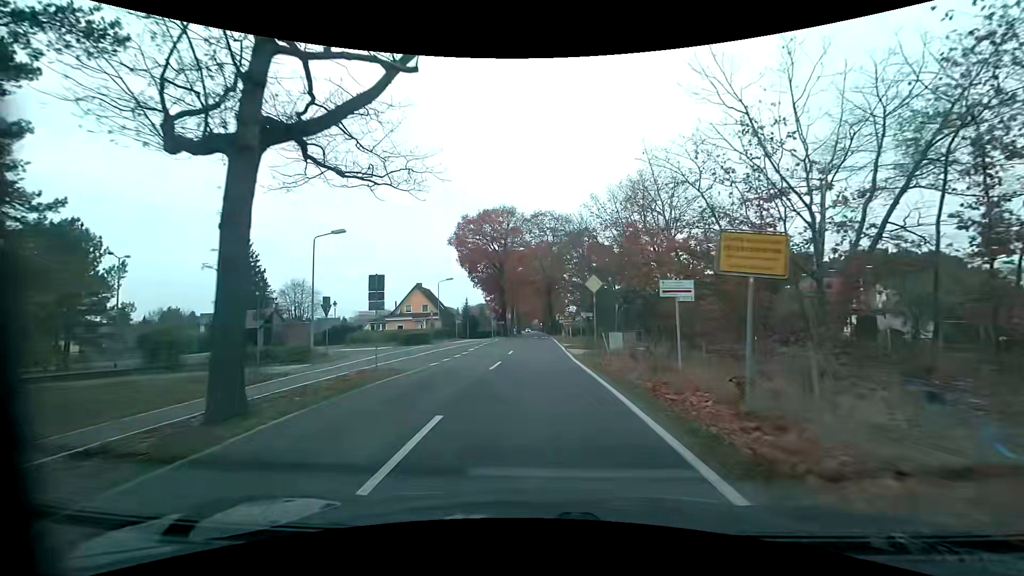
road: tertiary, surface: asphalt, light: Day
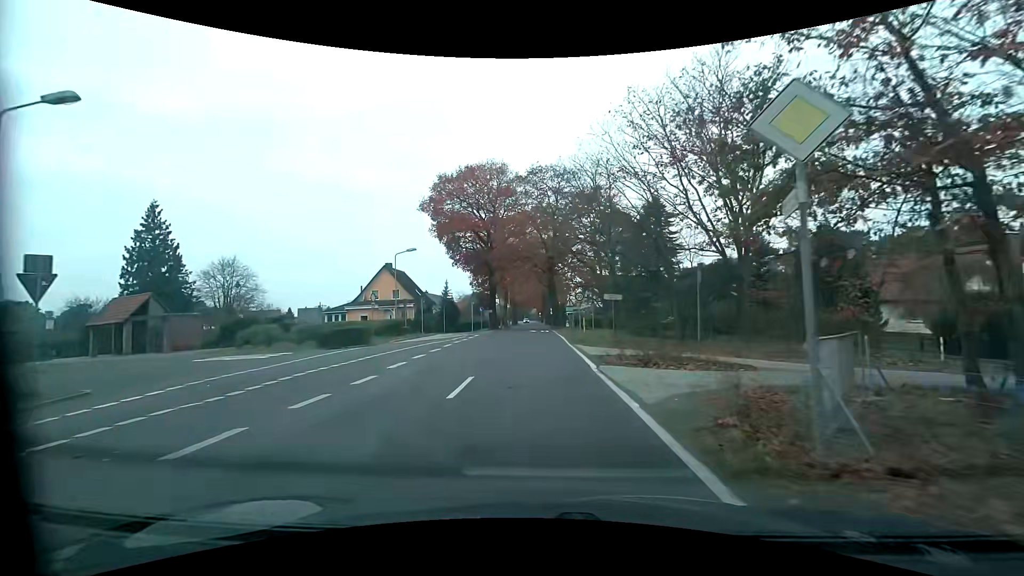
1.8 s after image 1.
(+0.1, +16.6) m; +1°
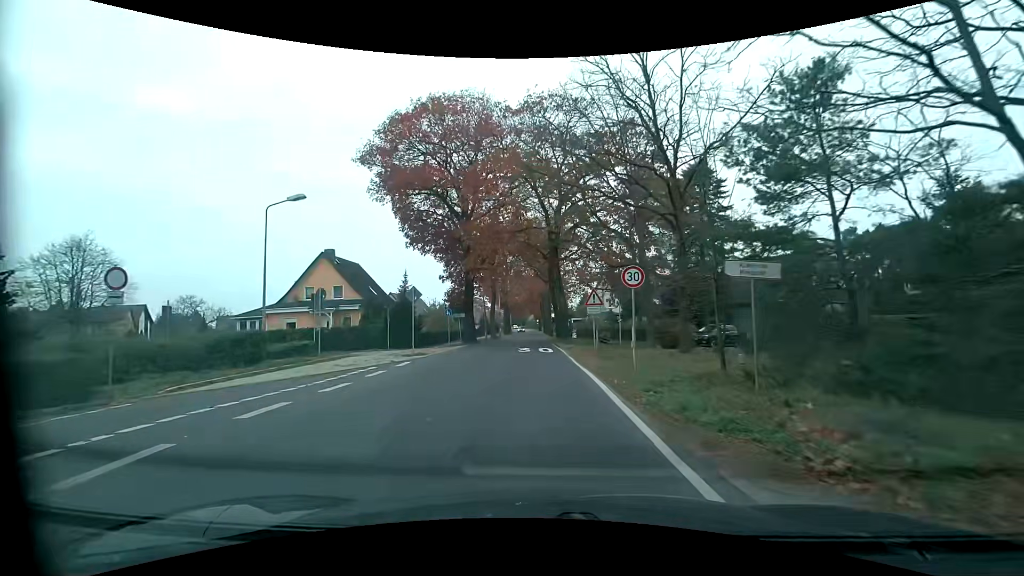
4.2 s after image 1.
(-0.2, +19.0) m; 0°
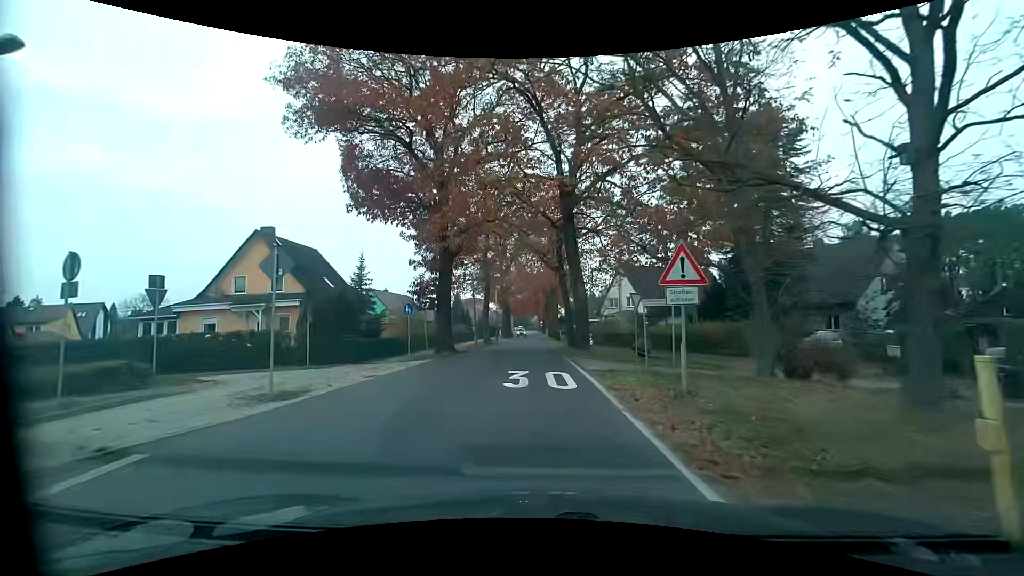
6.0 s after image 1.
(-0.2, +12.4) m; -1°
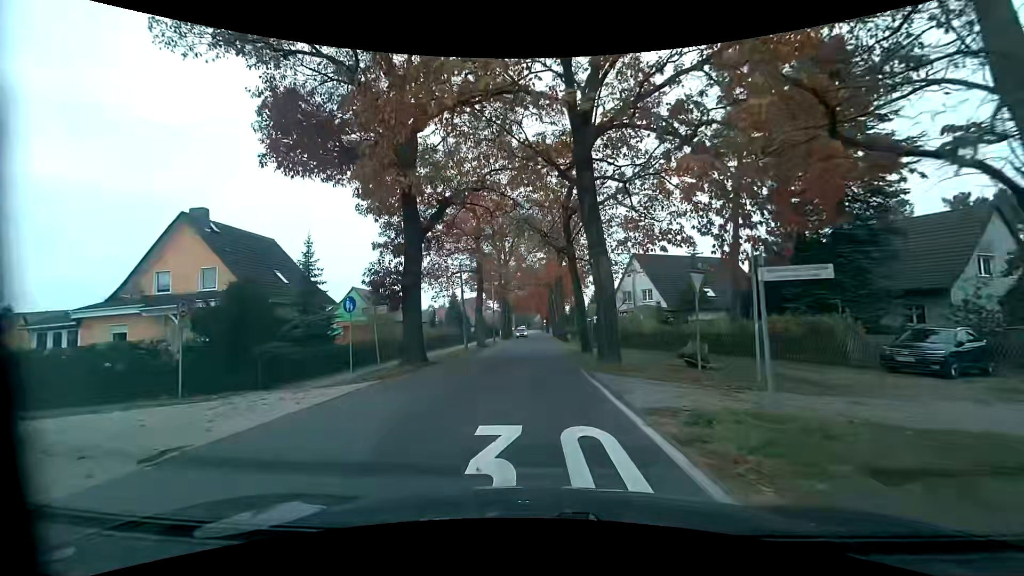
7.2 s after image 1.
(+0.1, +8.1) m; 0°
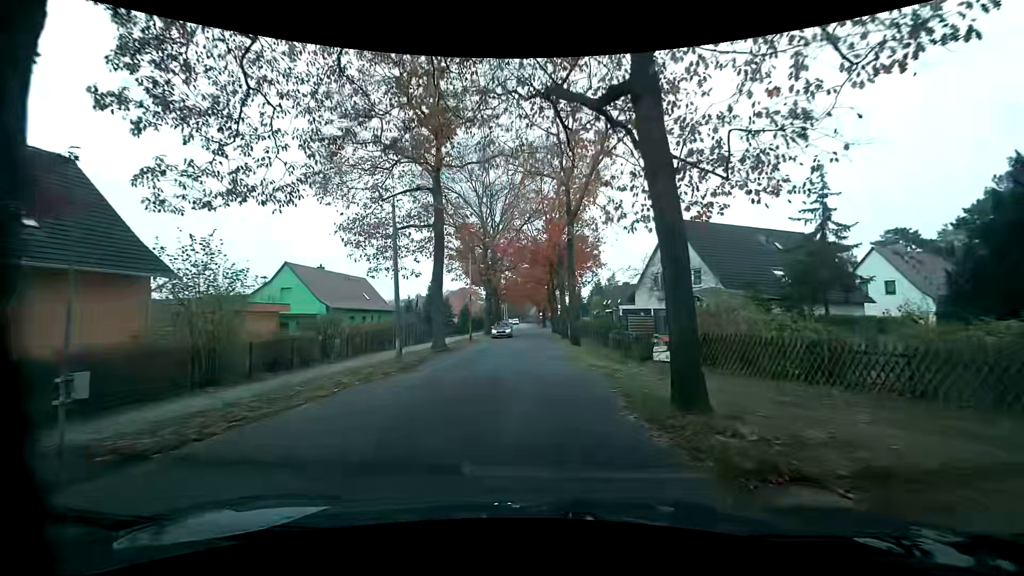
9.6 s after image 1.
(-0.1, +17.1) m; 0°
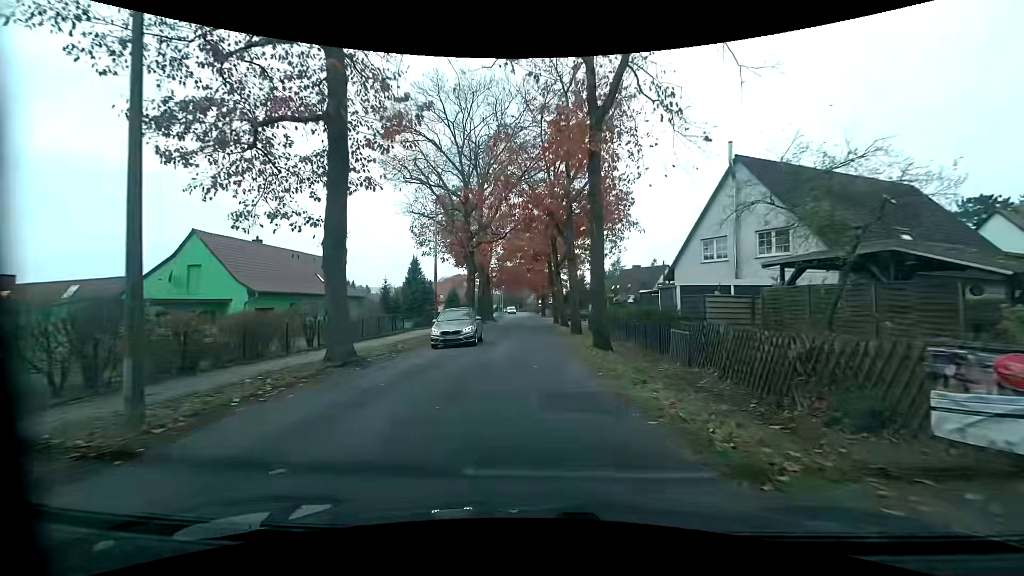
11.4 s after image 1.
(+0.2, +13.2) m; +1°
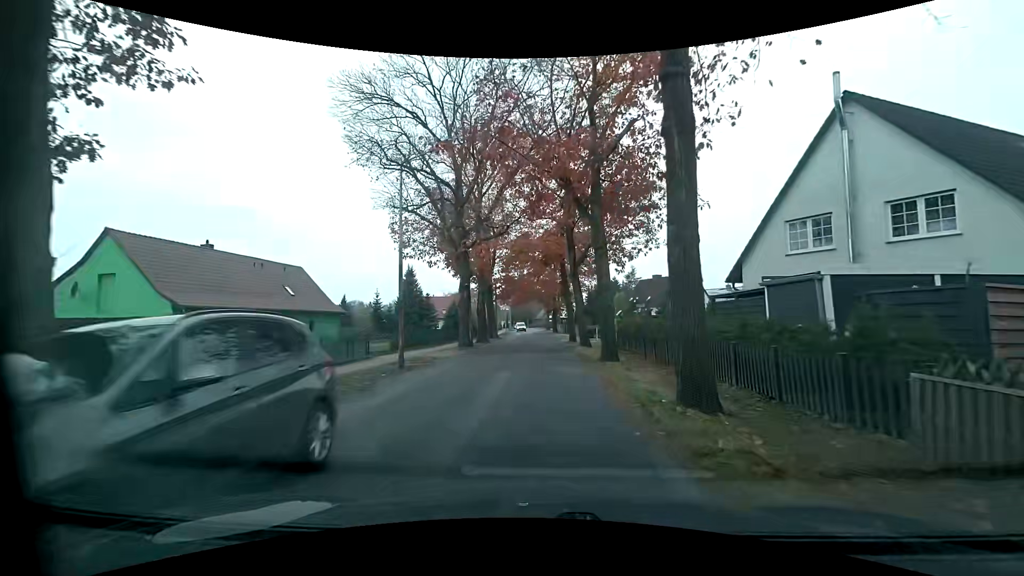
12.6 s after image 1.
(-0.1, +8.8) m; 0°
(0, +10) (0, +20) (-1, +30) (-1, +40) (-1, +50) (-1, +60) (-2, +70) (-2, +80) (-3, +90) (-3, +100) m
